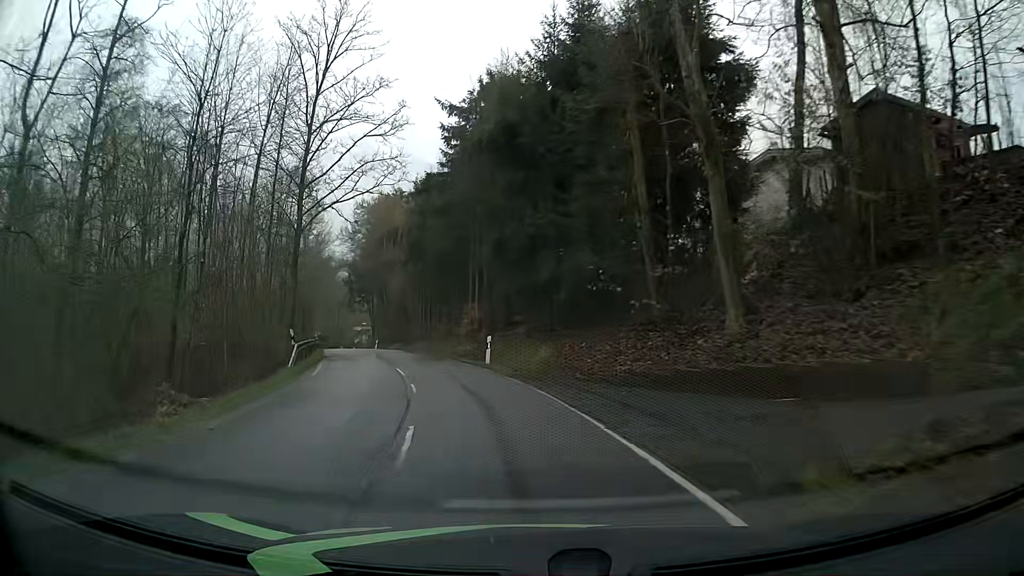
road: tertiary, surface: asphalt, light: Day
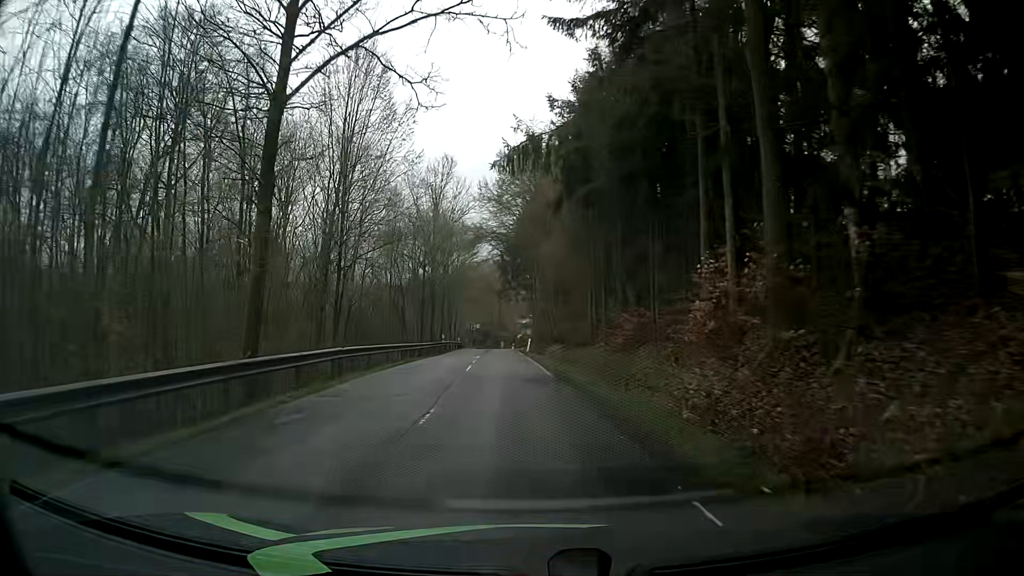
(-3.1, +22.6) m; -16°
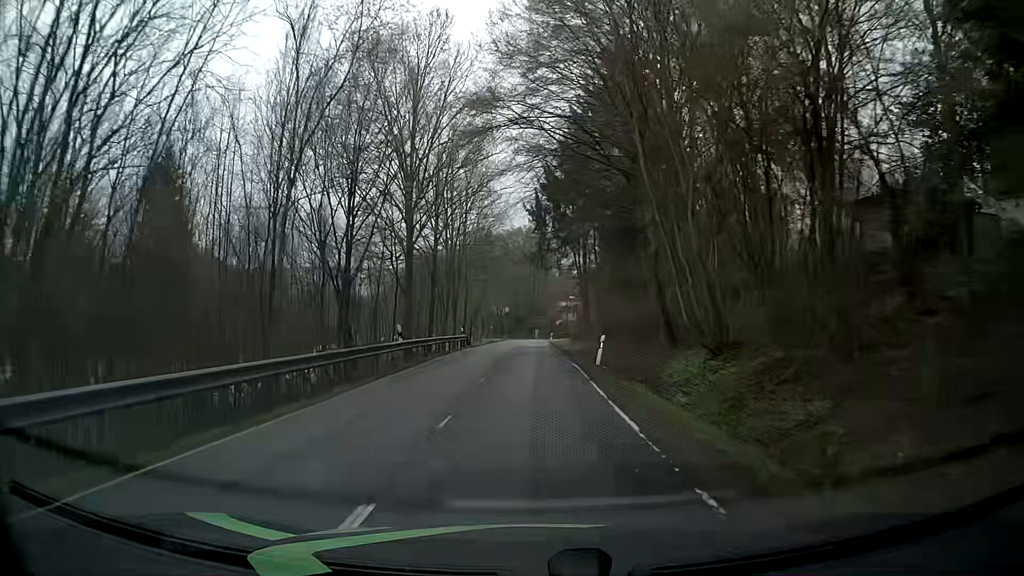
(-1.3, +31.2) m; -3°
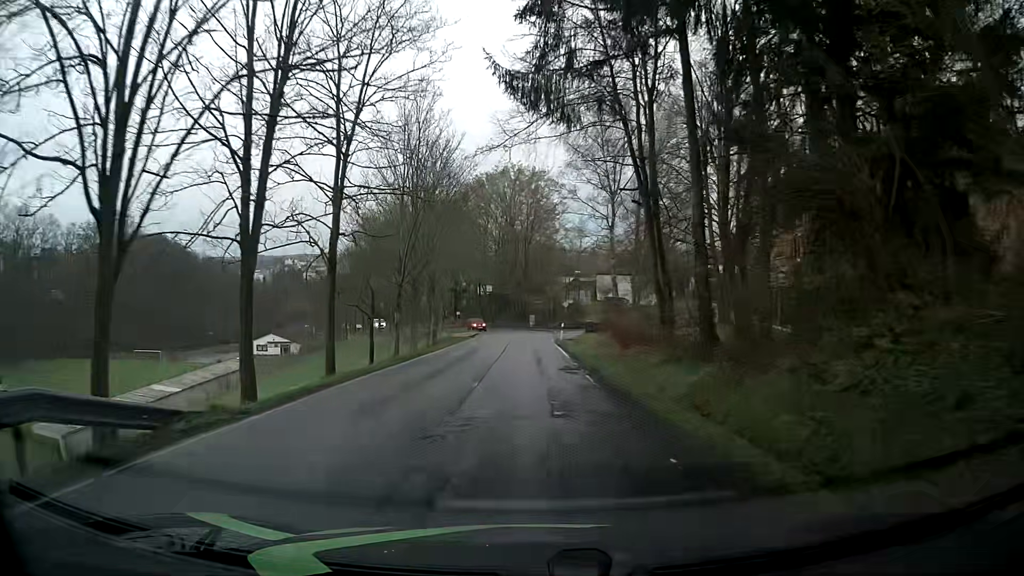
(+0.5, +39.1) m; +1°
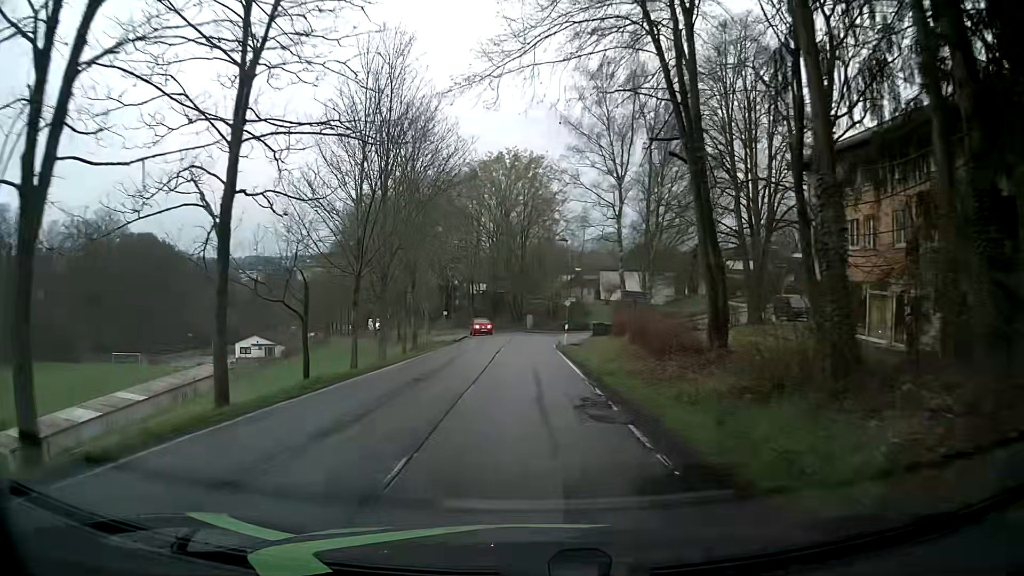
(0.0, +7.7) m; 0°
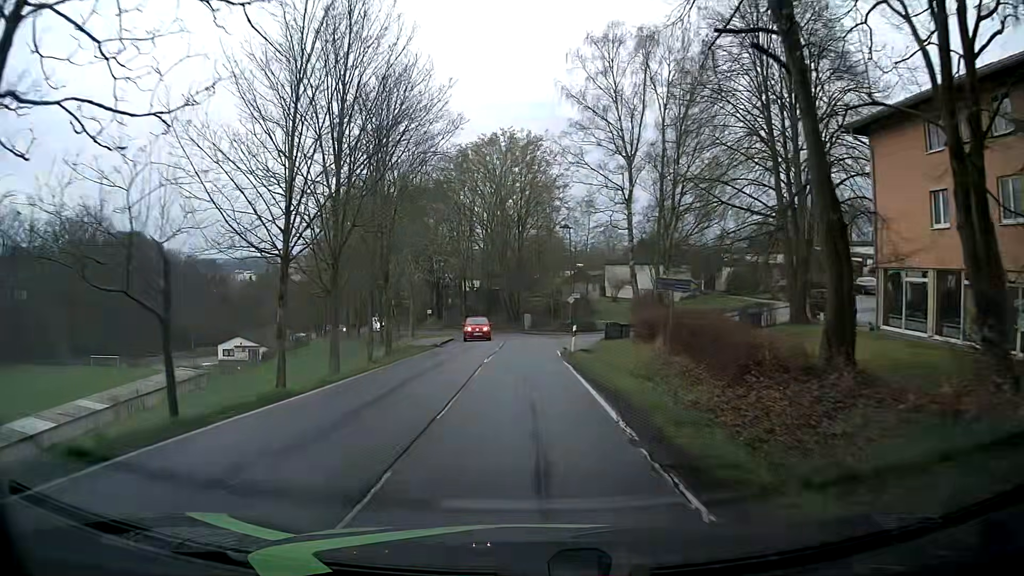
(+0.1, +7.7) m; 0°
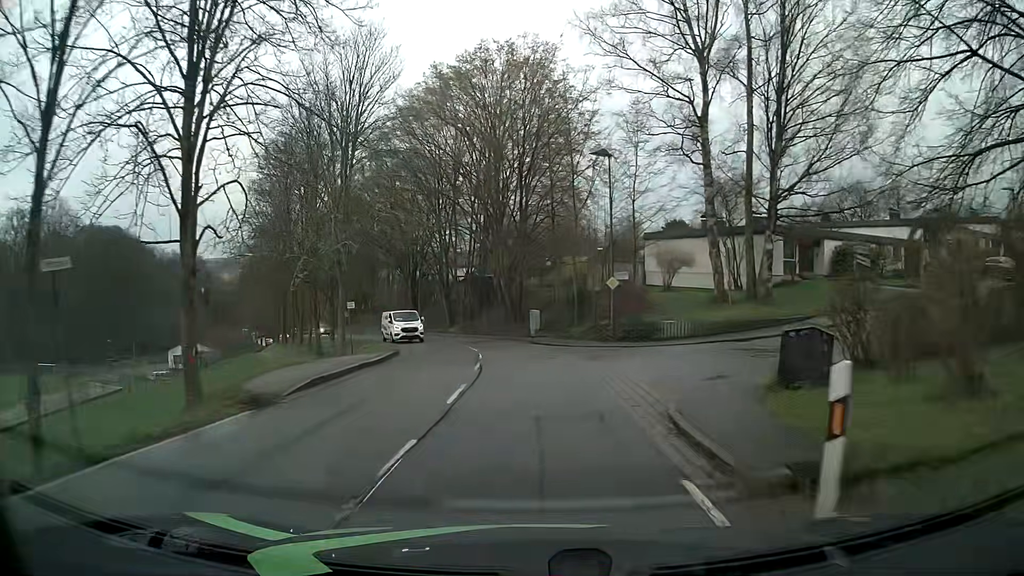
(0.0, +22.4) m; 0°
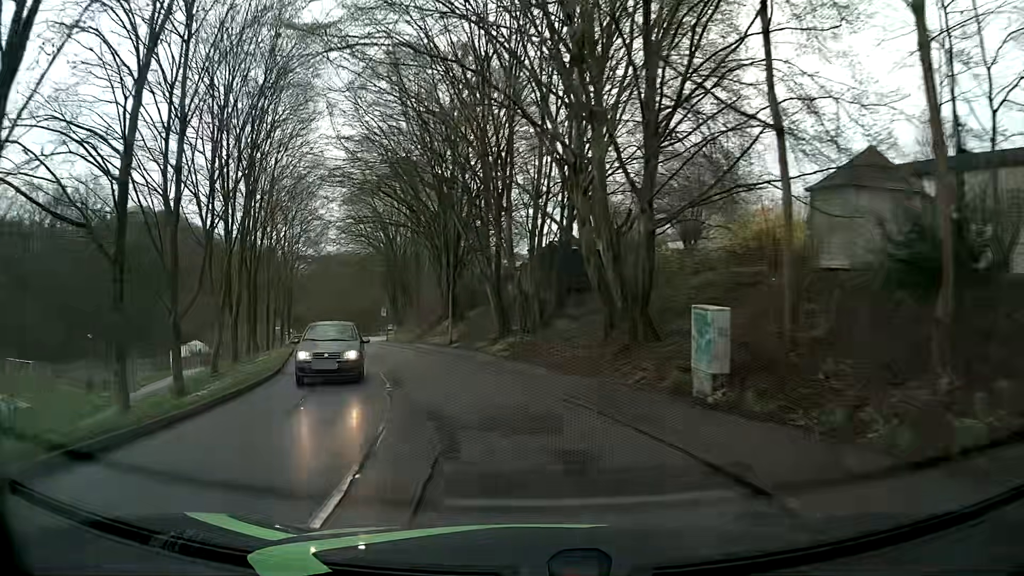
(-0.8, +27.0) m; -9°
(-1, +10) (-3, +20) (-6, +29) (-9, +39) (-12, +48) (-15, +58) (-17, +68) (-19, +77) (-21, +87) (-22, +97) m
